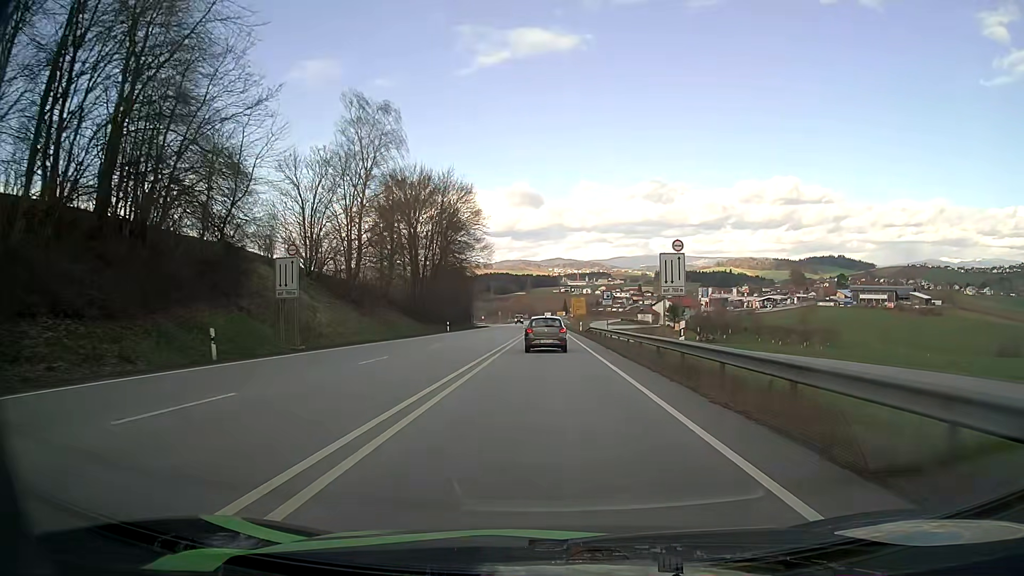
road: primary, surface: asphalt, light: Day
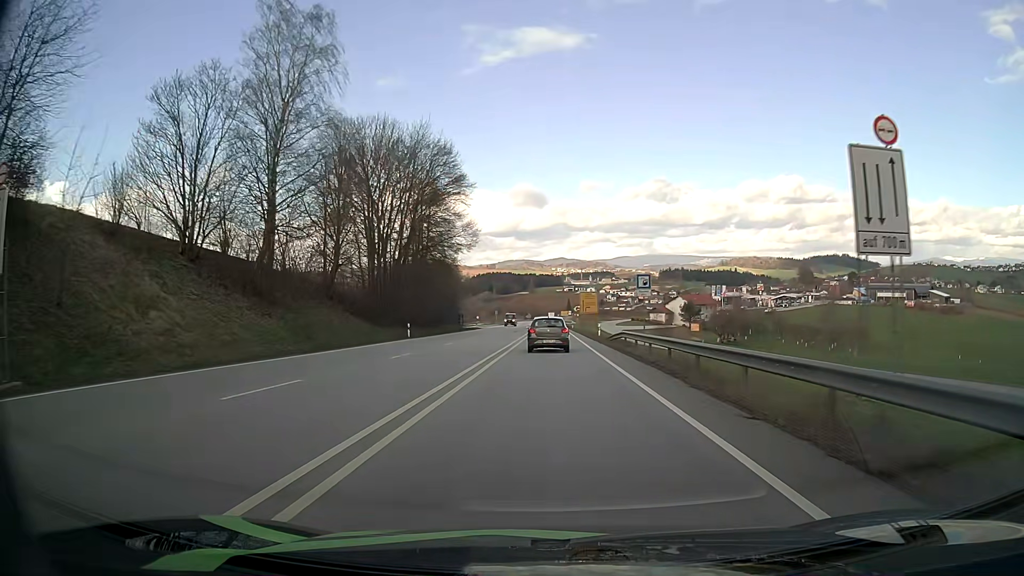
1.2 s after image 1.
(-0.1, +21.0) m; -1°
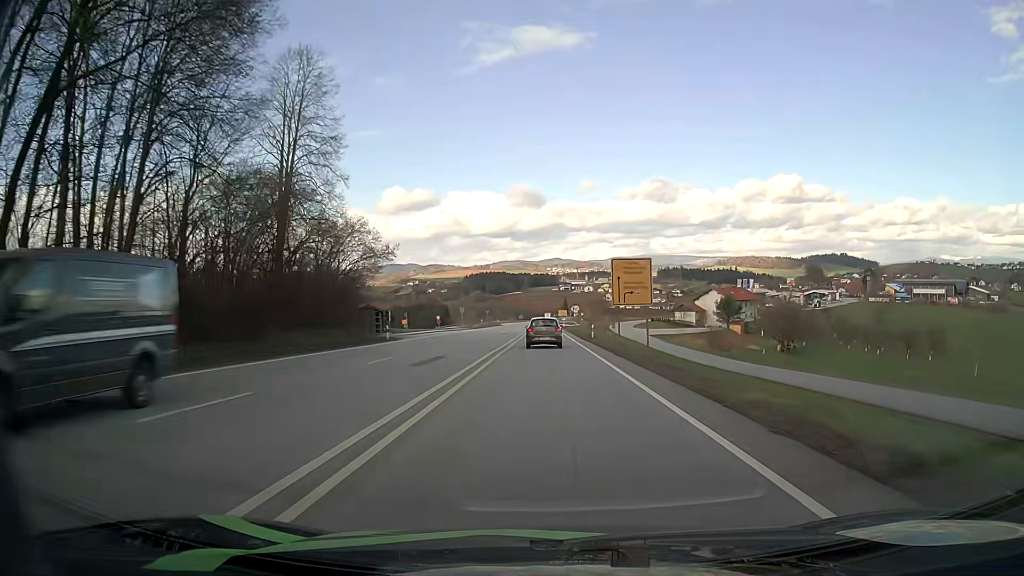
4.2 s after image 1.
(+0.2, +51.2) m; 0°
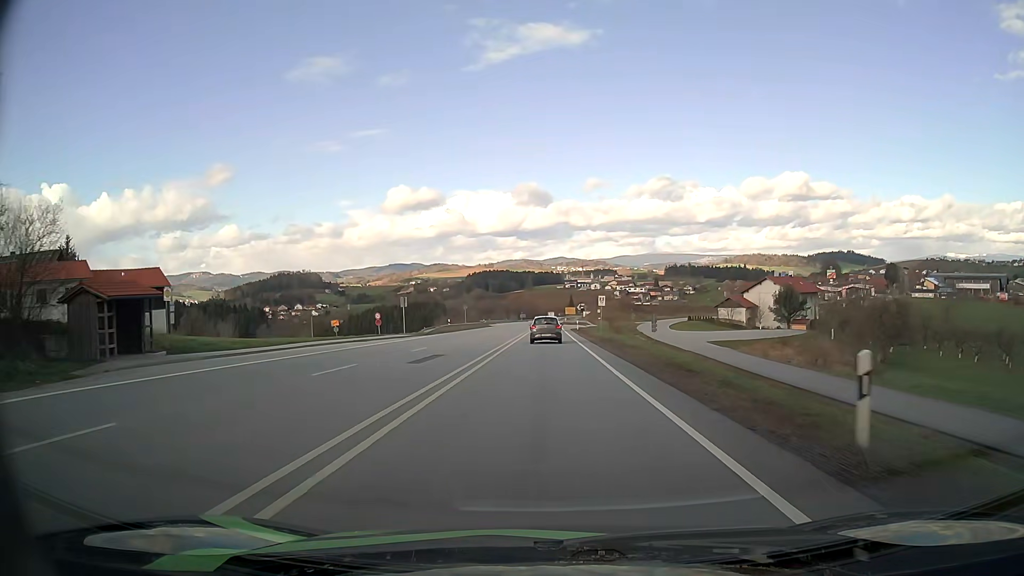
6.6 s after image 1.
(0.0, +40.4) m; 0°
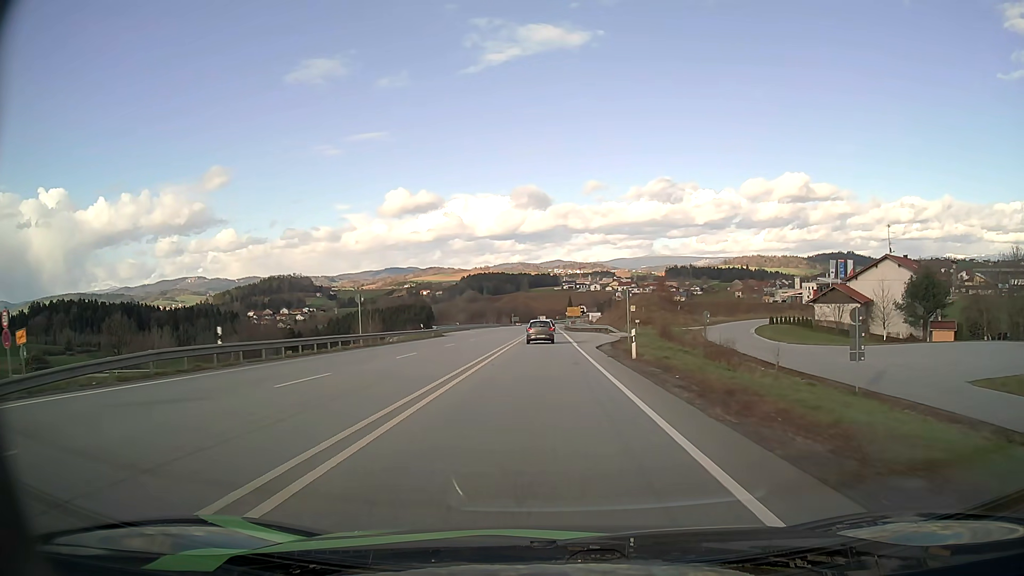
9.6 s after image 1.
(+0.1, +50.2) m; 0°
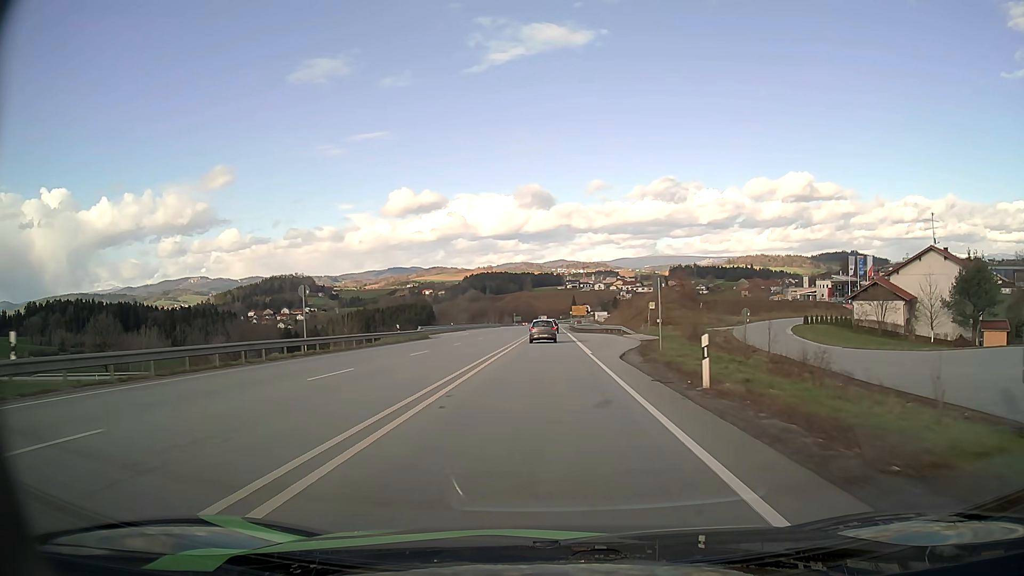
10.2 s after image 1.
(0.0, +10.3) m; 0°
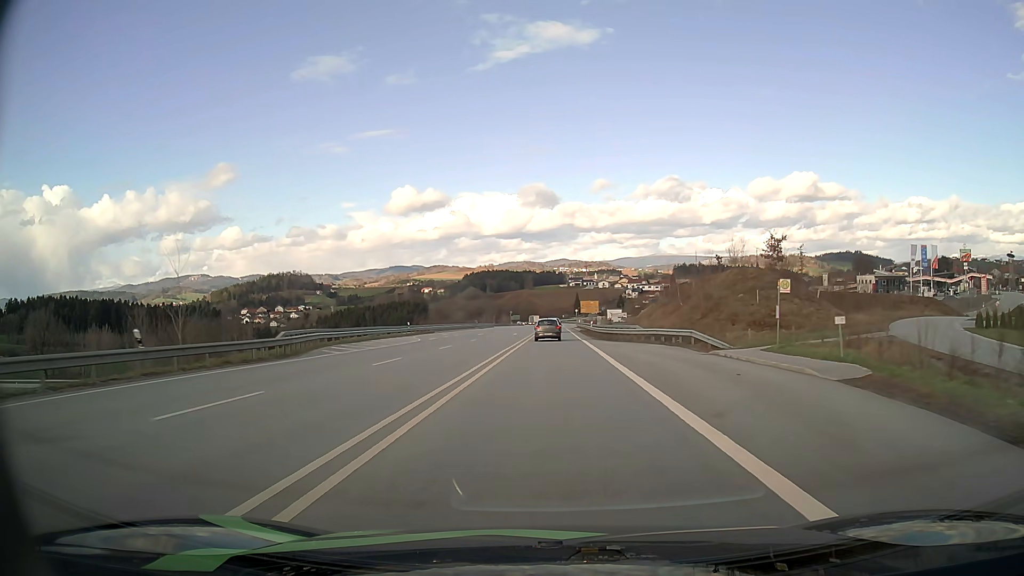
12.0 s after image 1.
(-0.1, +31.4) m; 0°
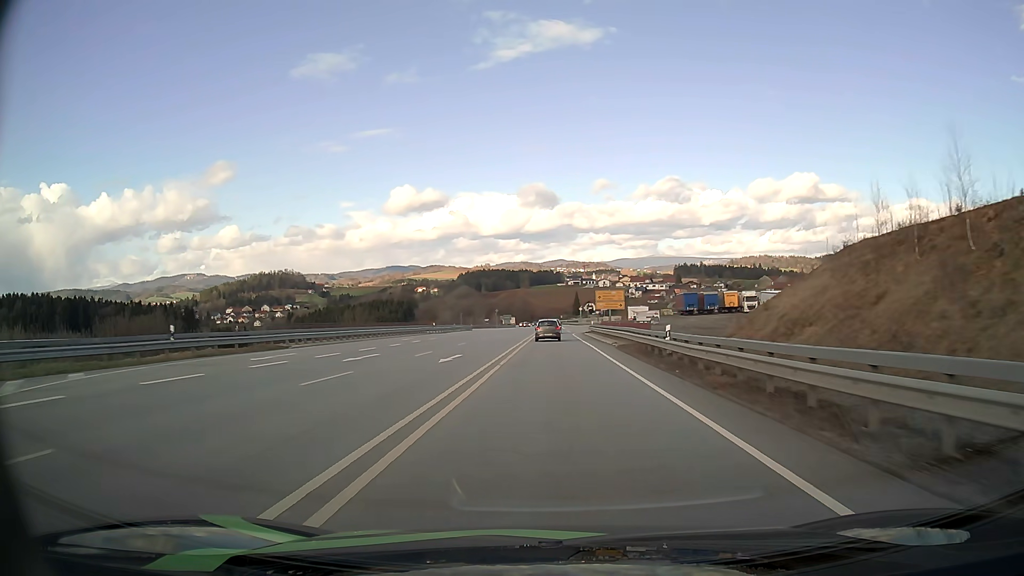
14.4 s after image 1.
(+0.2, +42.8) m; 0°
(0, +10) (0, +20) (0, +30) (0, +40) (0, +50) (0, +60) (0, +70) (0, +80) (0, +90) (+1, +100) m
